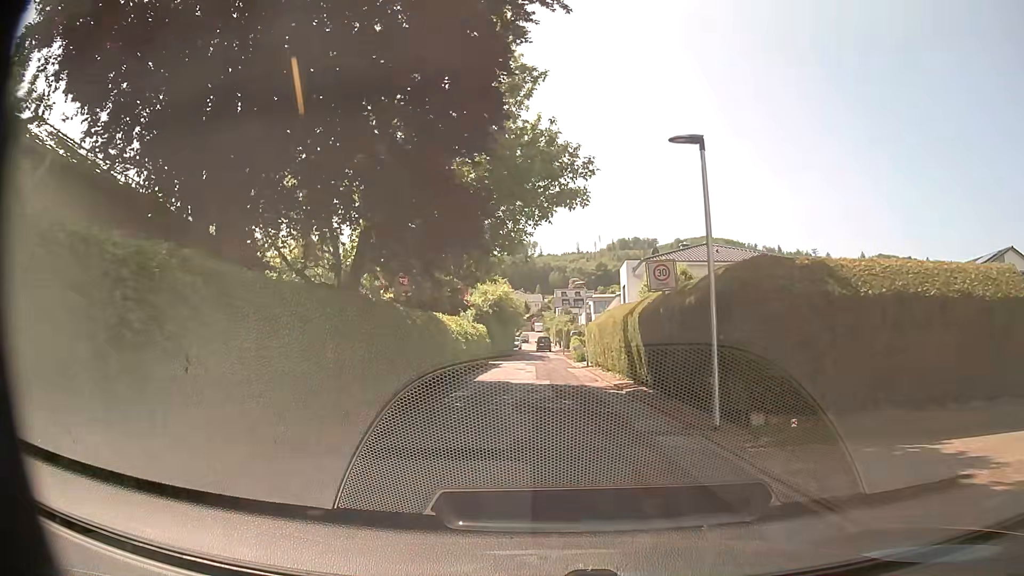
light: Day
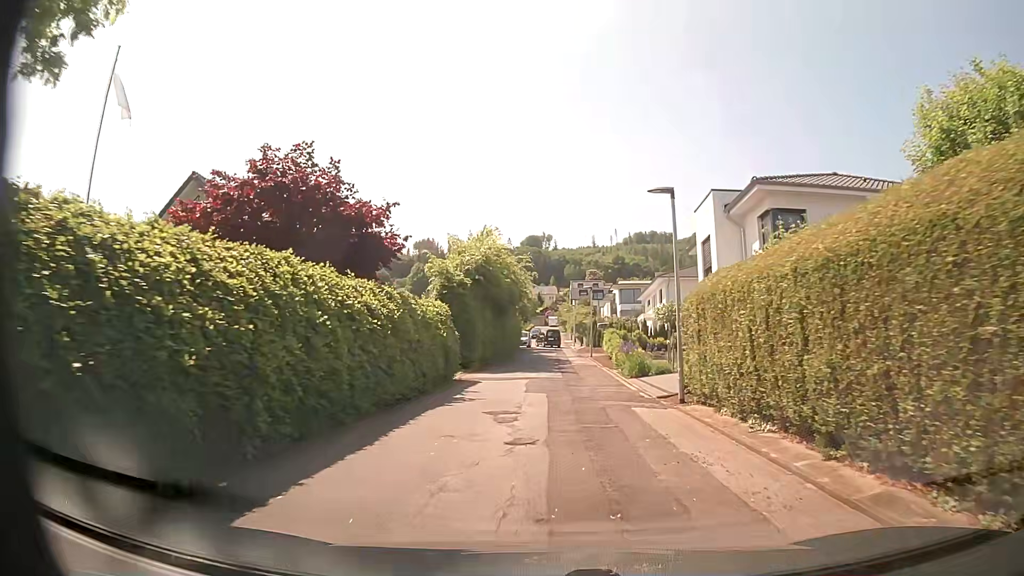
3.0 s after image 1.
(-0.4, +22.3) m; -2°
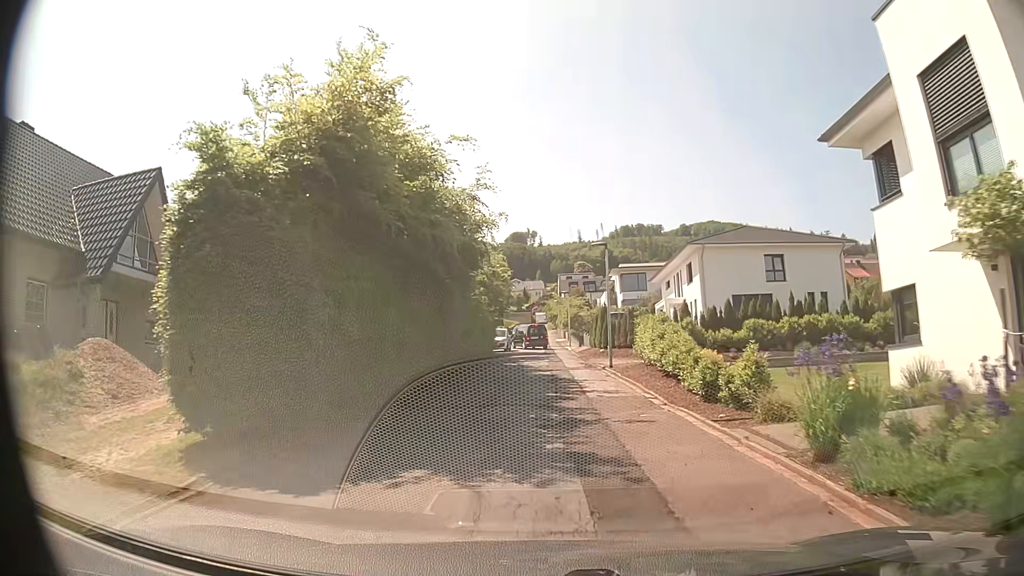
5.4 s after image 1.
(+0.2, +19.5) m; 0°
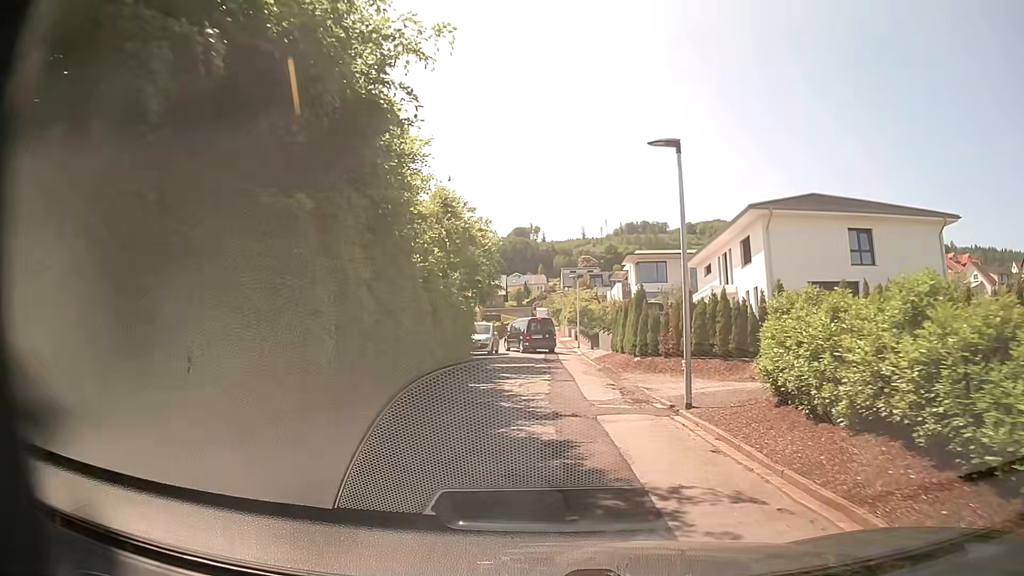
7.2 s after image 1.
(+0.2, +13.3) m; +1°
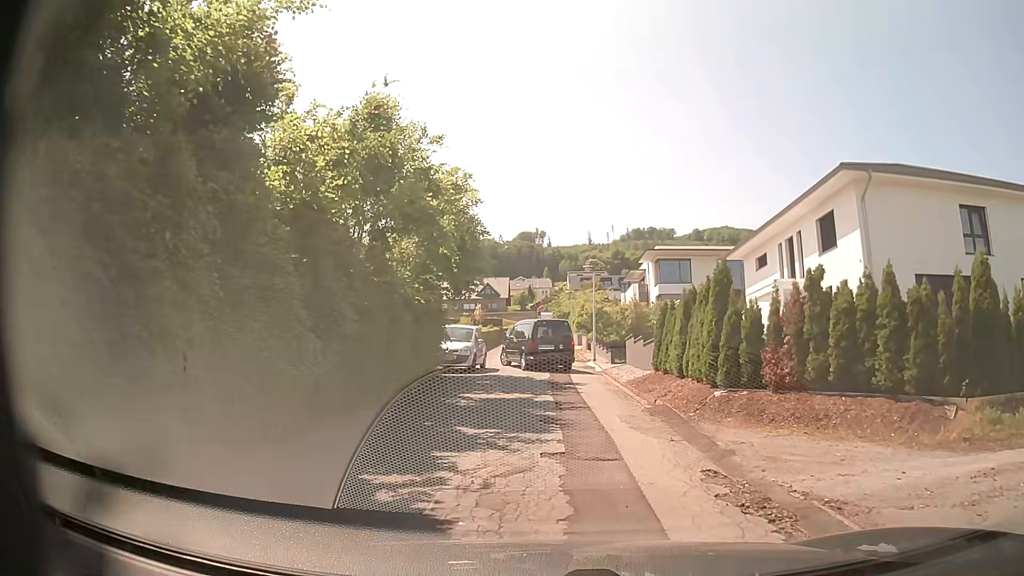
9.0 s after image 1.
(-0.1, +9.7) m; -1°
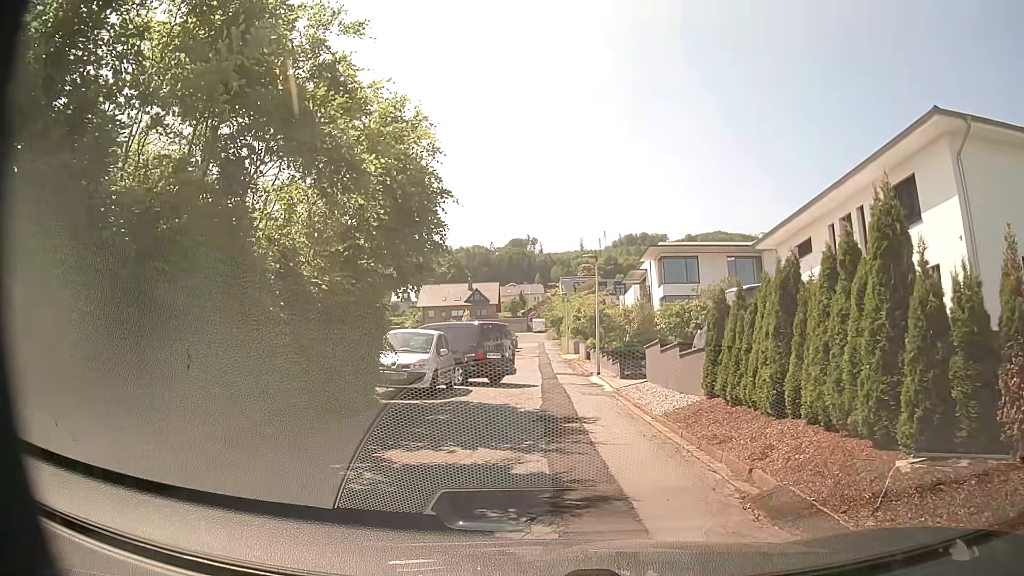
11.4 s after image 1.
(0.0, +6.7) m; 0°
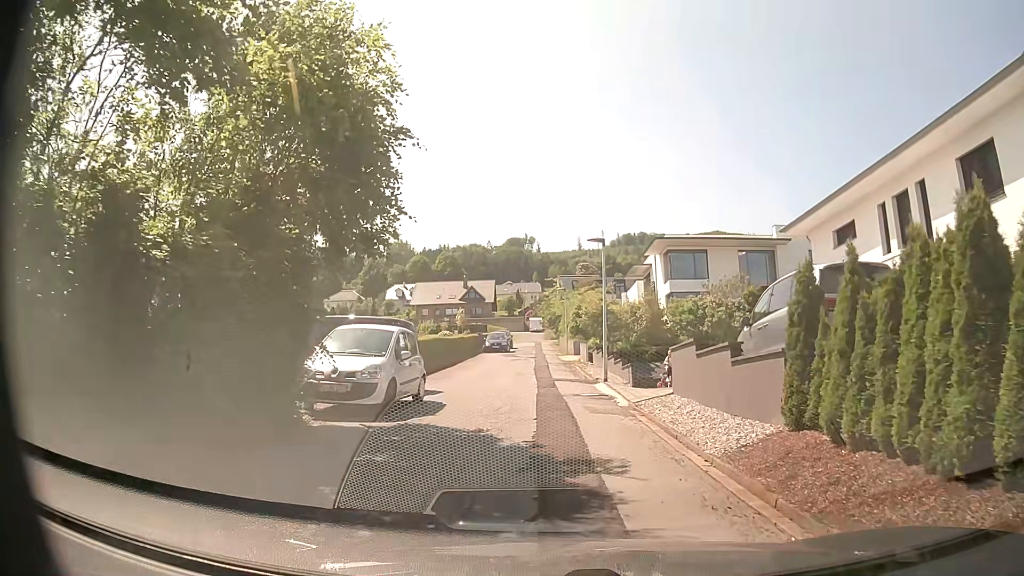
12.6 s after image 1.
(+0.1, +4.4) m; +1°
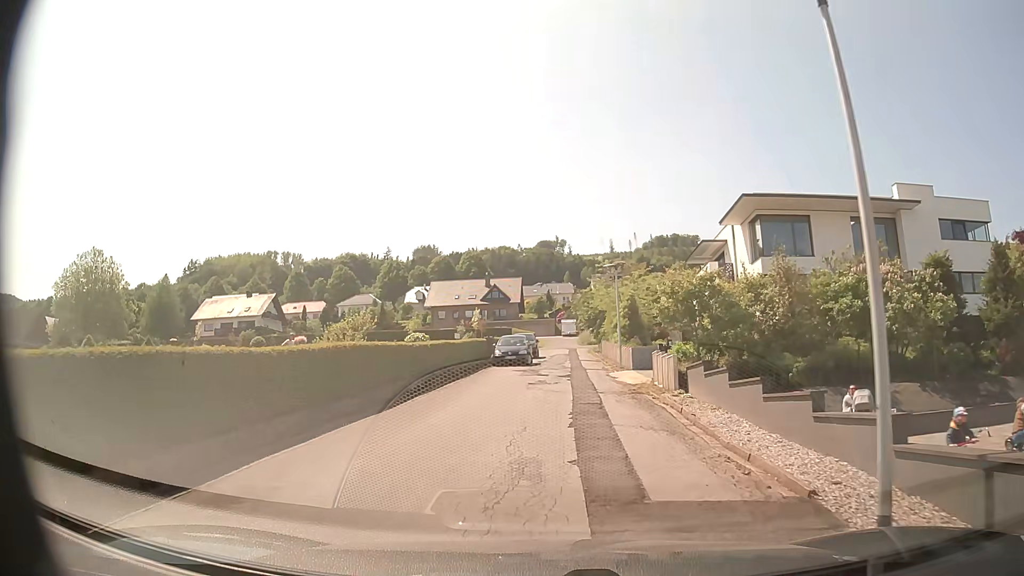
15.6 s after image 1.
(-0.1, +17.1) m; -1°
